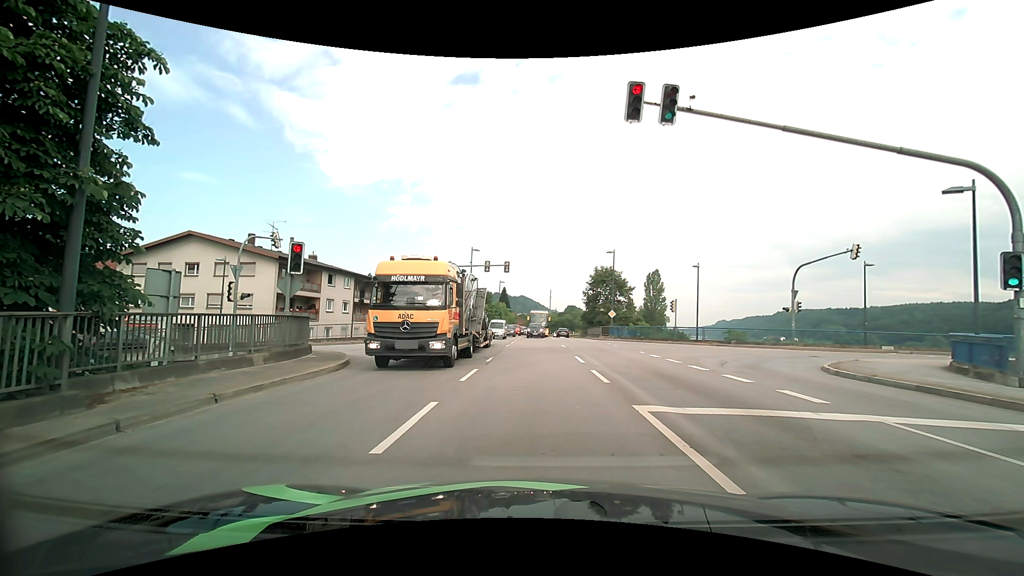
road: primary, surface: asphalt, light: Day
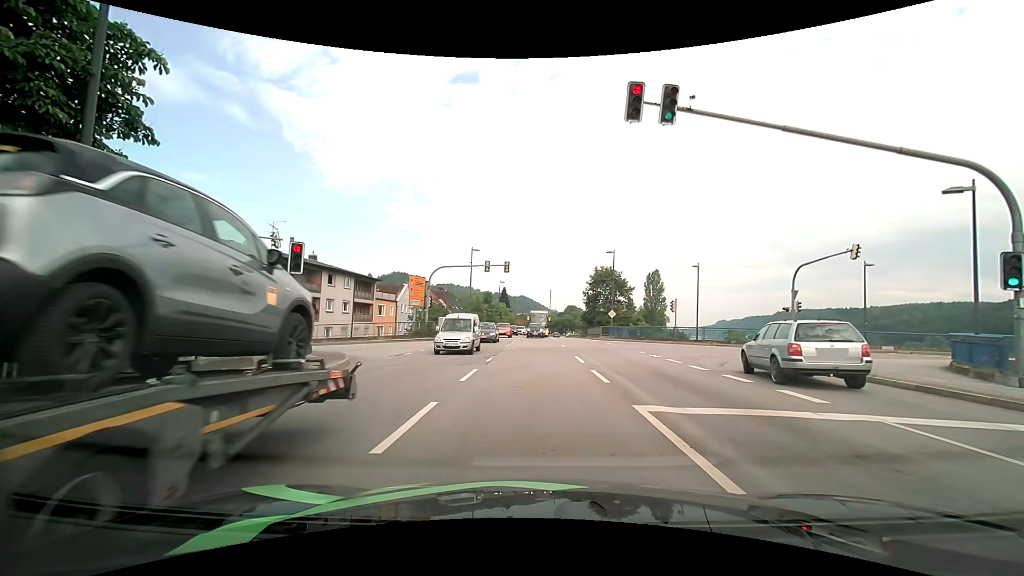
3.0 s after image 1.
(0.0, 0.0) m; 0°
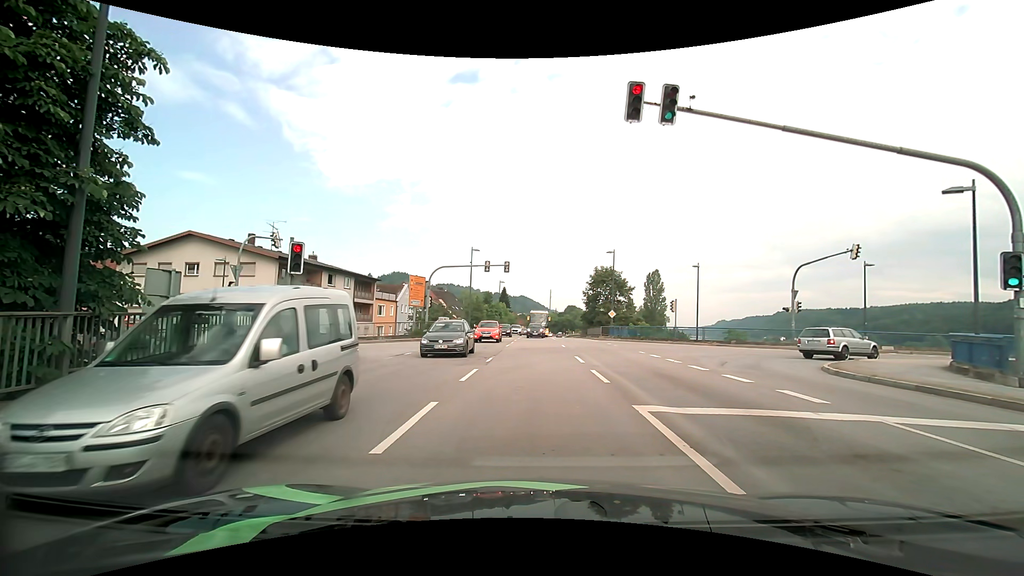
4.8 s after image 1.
(0.0, 0.0) m; 0°
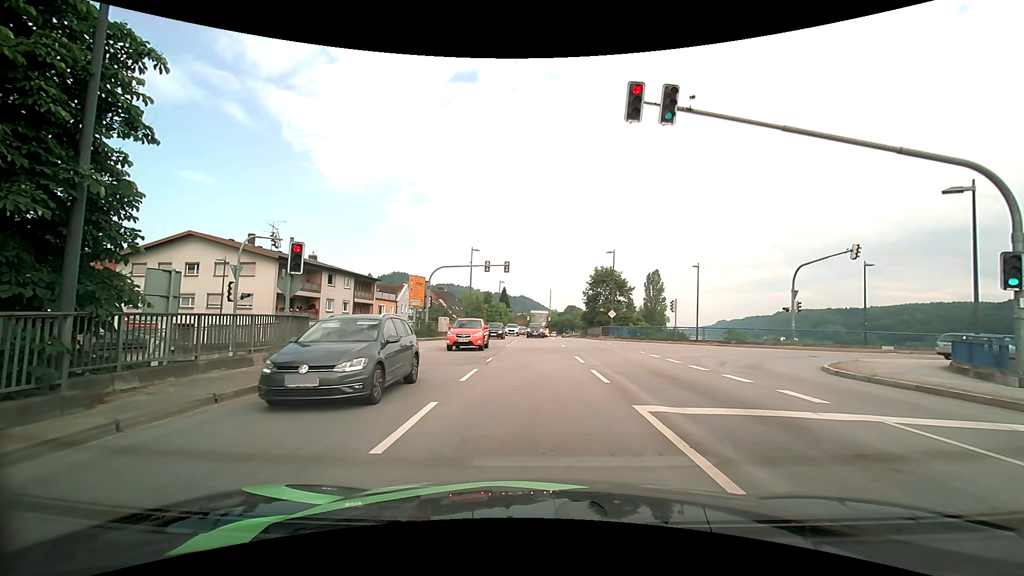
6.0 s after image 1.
(0.0, 0.0) m; 0°
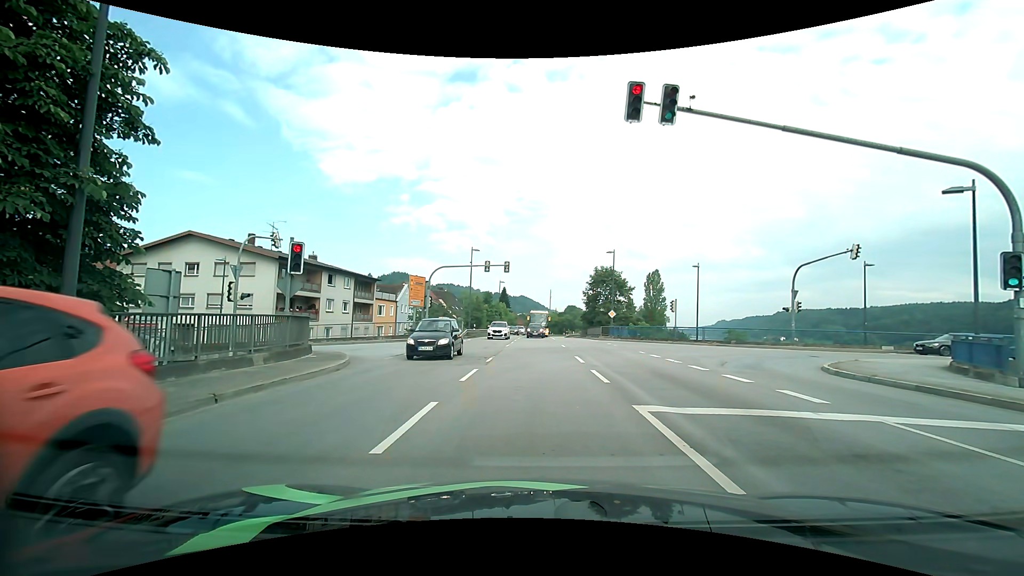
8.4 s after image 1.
(0.0, 0.0) m; 0°
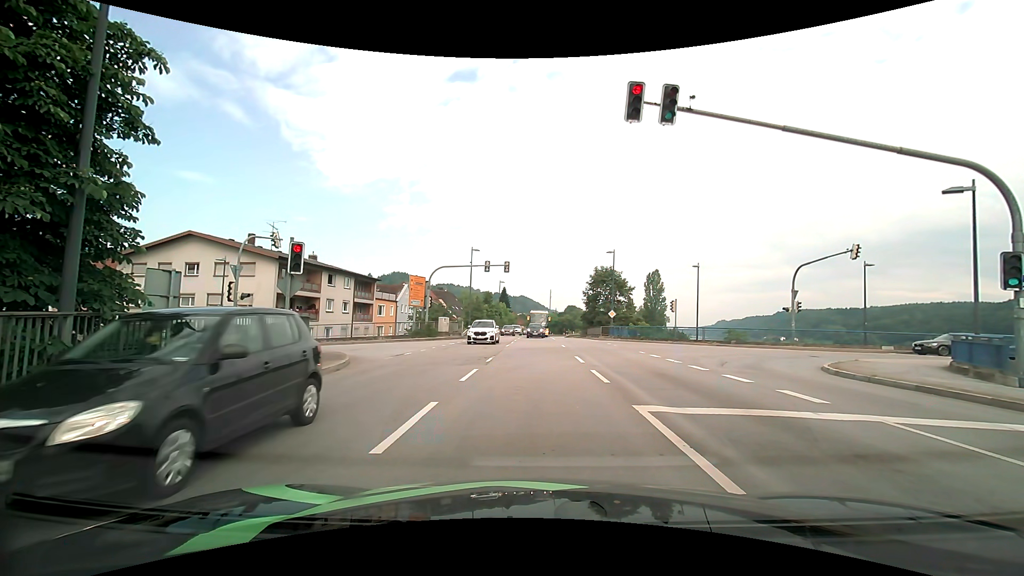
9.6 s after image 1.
(0.0, 0.0) m; 0°
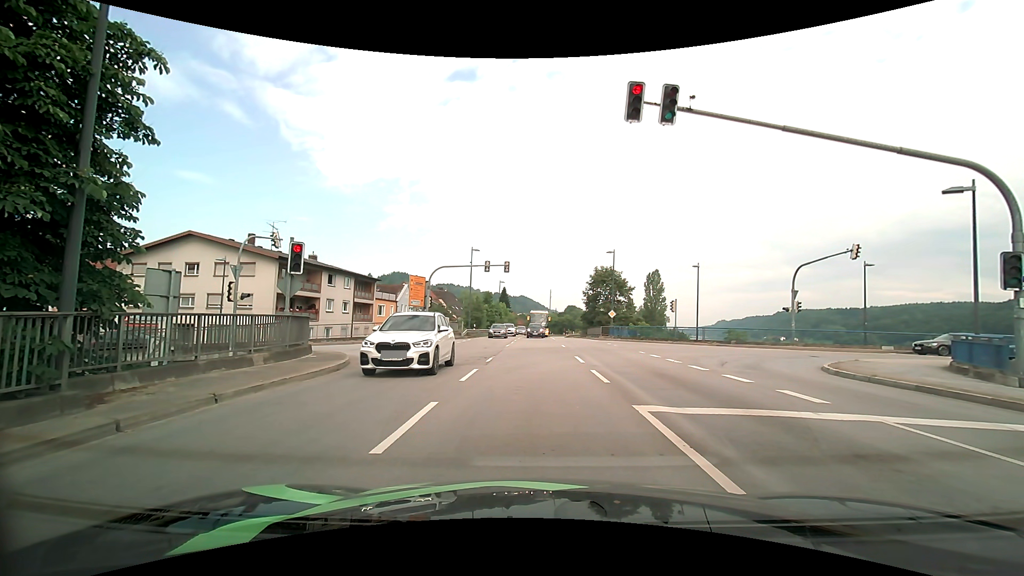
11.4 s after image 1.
(0.0, 0.0) m; 0°
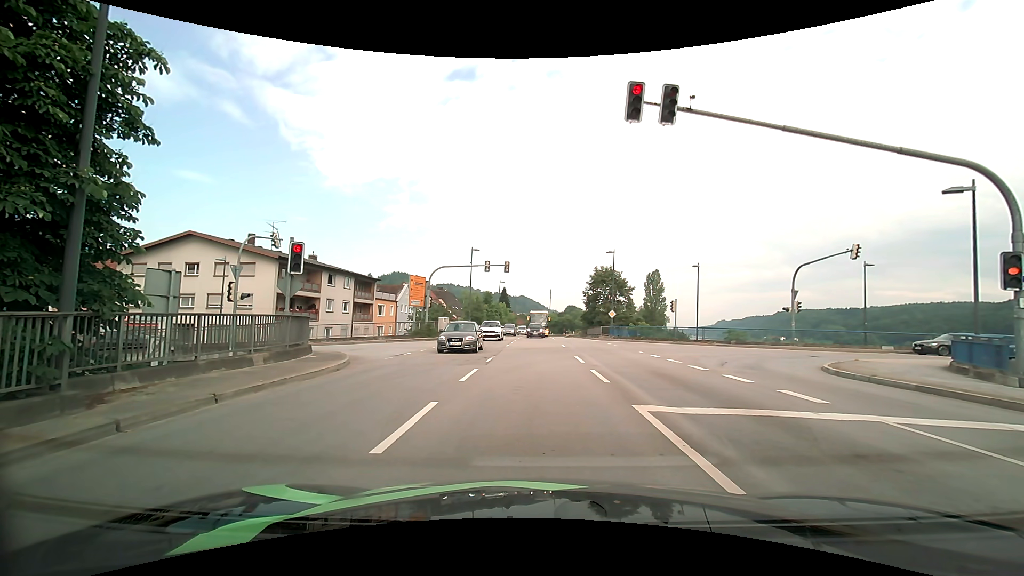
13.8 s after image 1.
(0.0, 0.0) m; 0°
